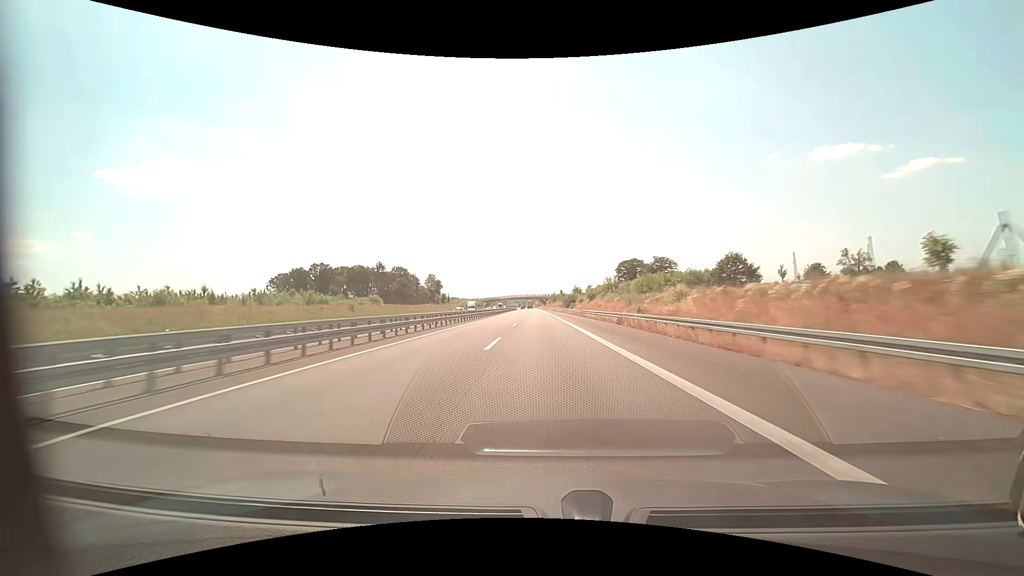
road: motorway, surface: asphalt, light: Day
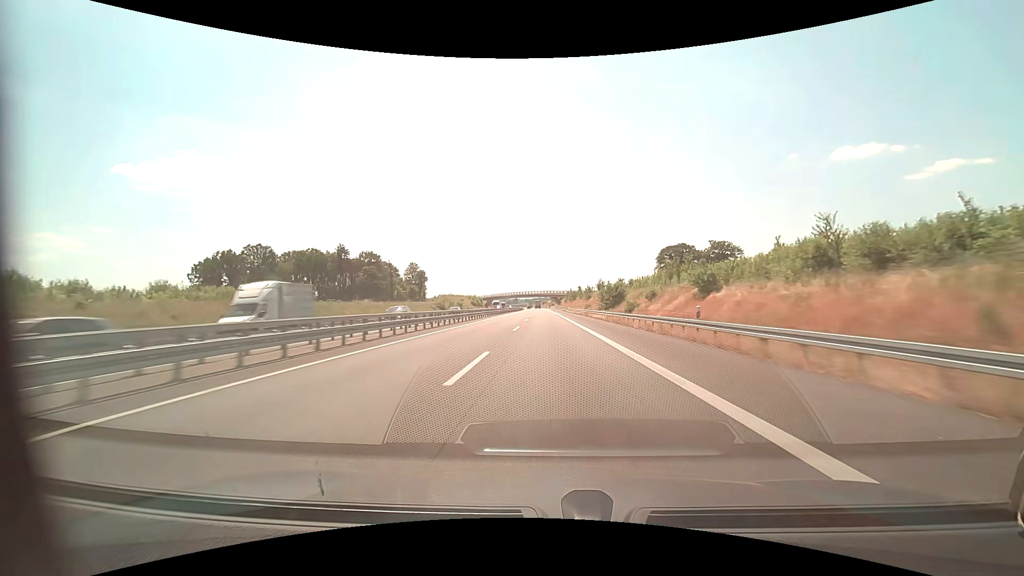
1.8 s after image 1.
(-2.0, +61.8) m; -2°
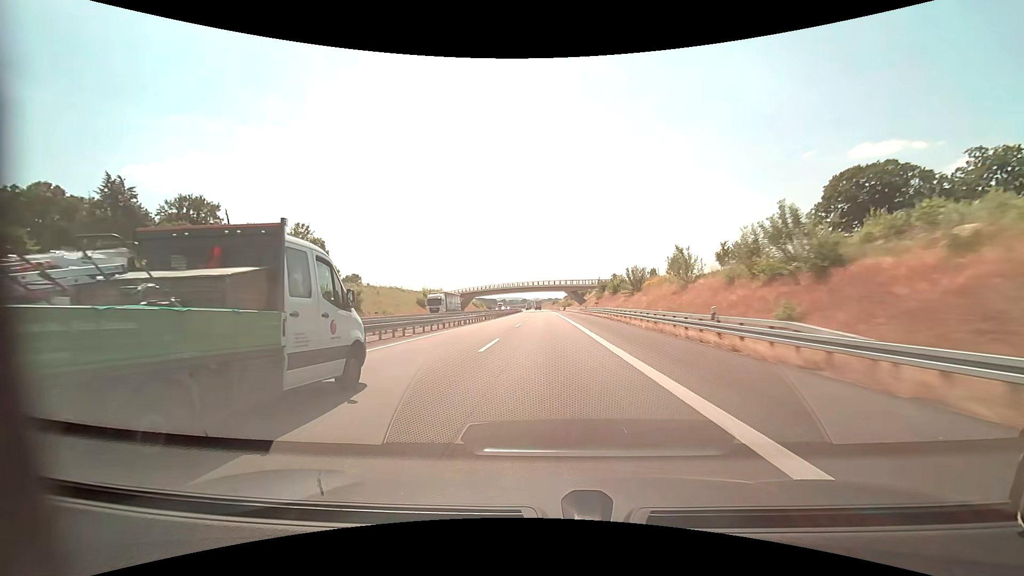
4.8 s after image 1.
(-0.3, +102.7) m; -1°
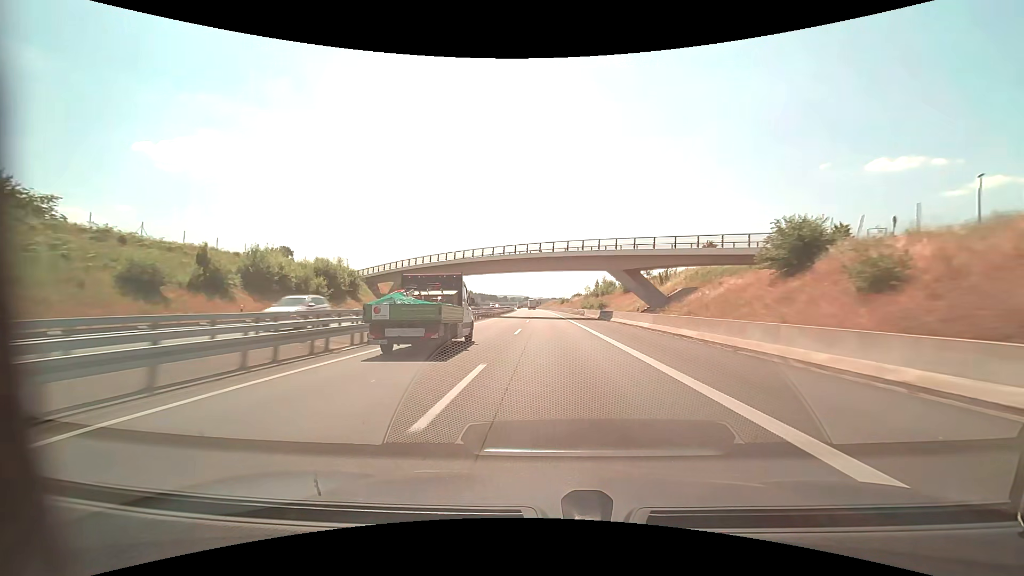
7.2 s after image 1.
(-0.9, +82.1) m; -1°
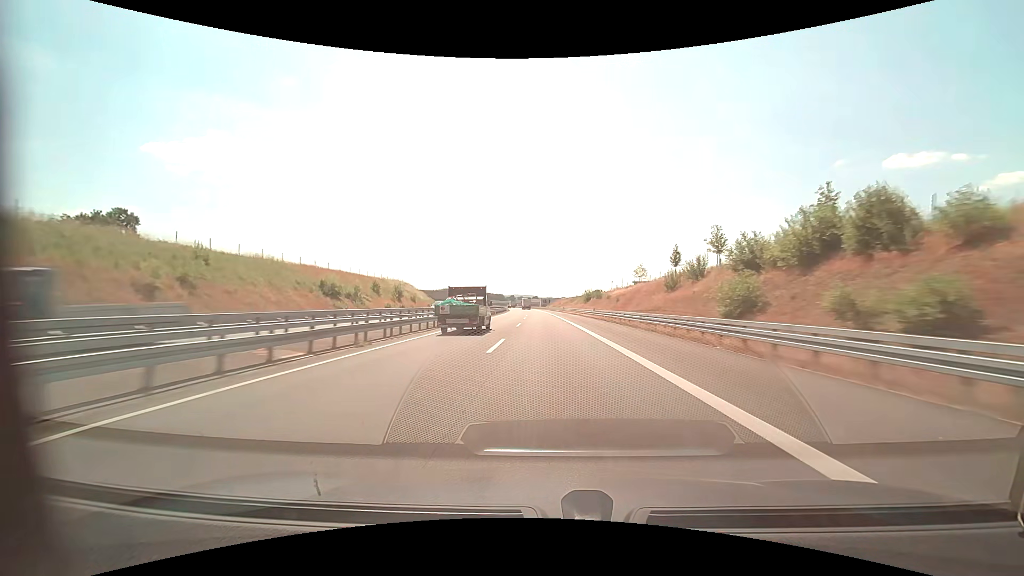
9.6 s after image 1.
(-0.4, +82.2) m; -1°
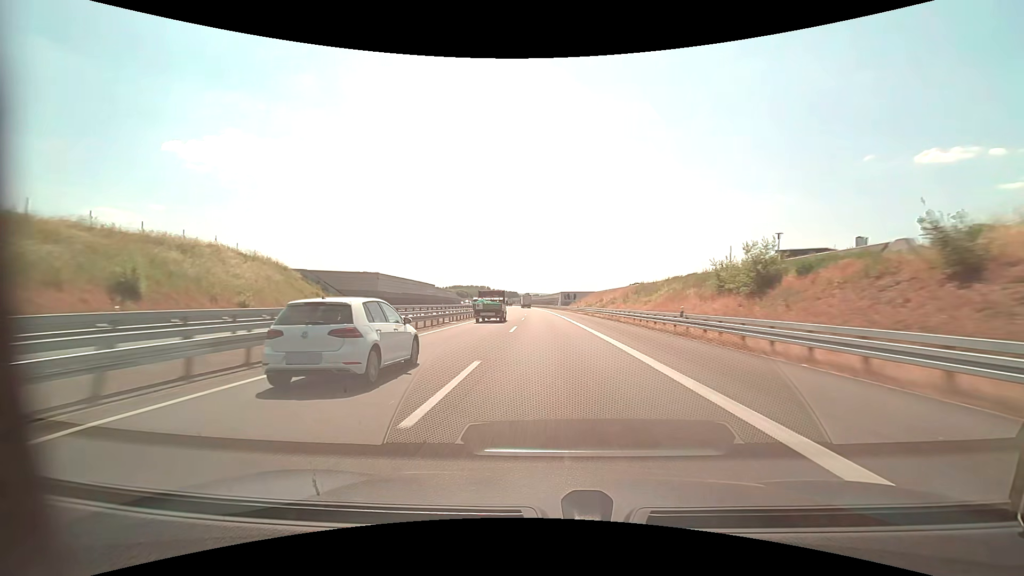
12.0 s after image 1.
(-1.3, +81.4) m; -2°
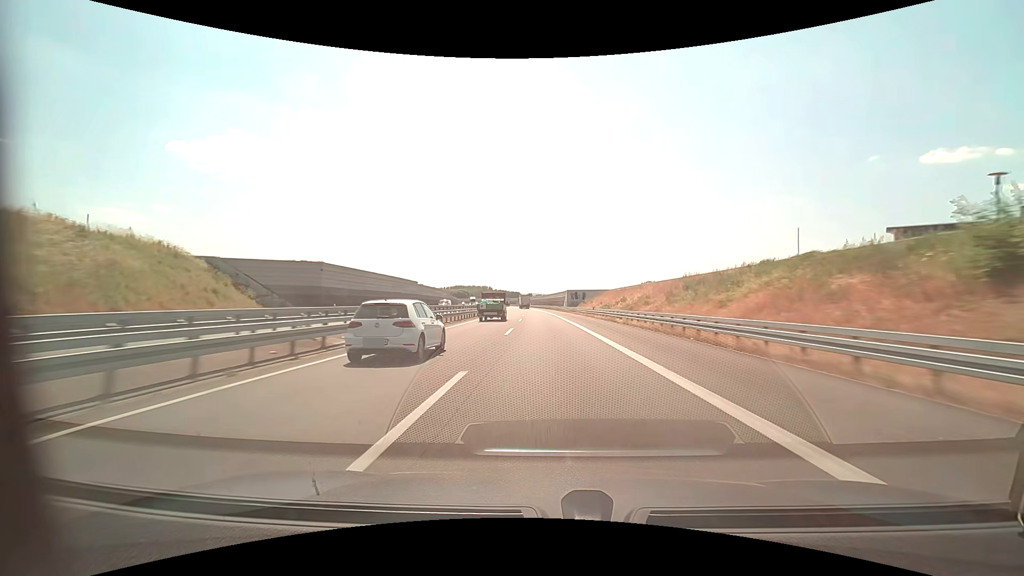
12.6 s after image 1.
(-0.1, +19.8) m; 0°
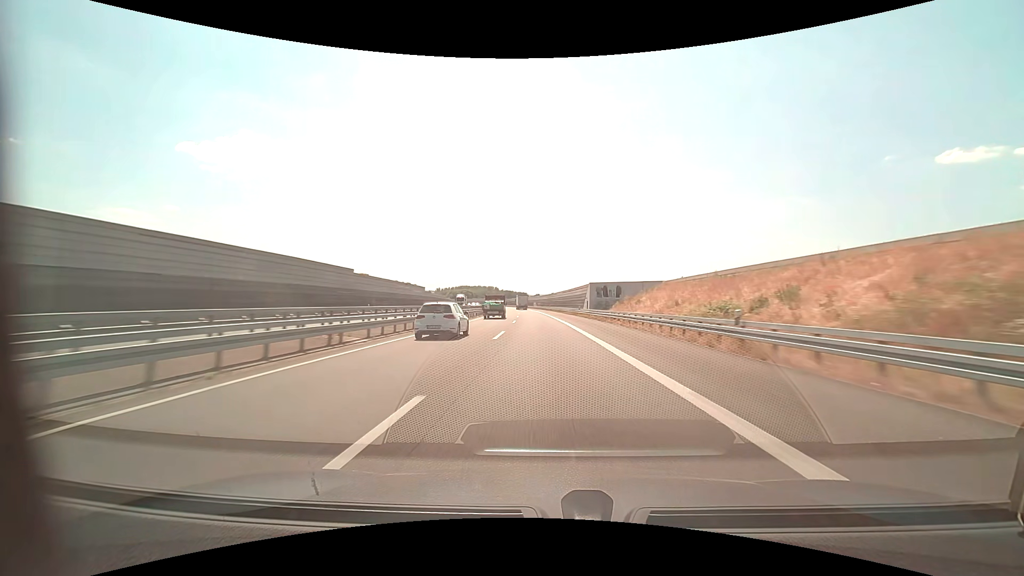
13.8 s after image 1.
(-0.3, +38.9) m; -1°
(0, +10) (0, +20) (0, +30) (0, +40) (-1, +50) (-1, +60) (-1, +70) (-2, +80) (-3, +90) (-3, +100) m
